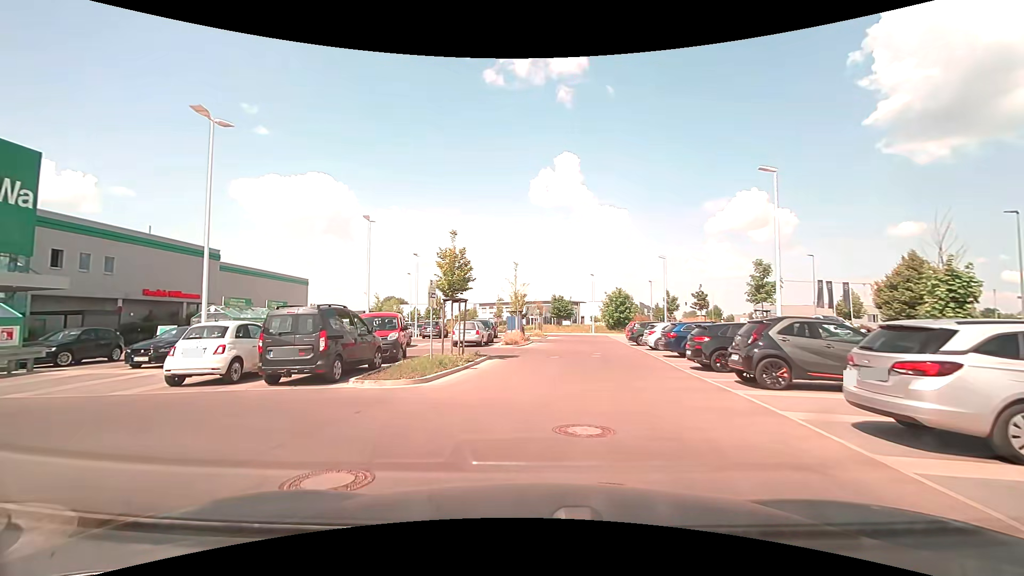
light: Day
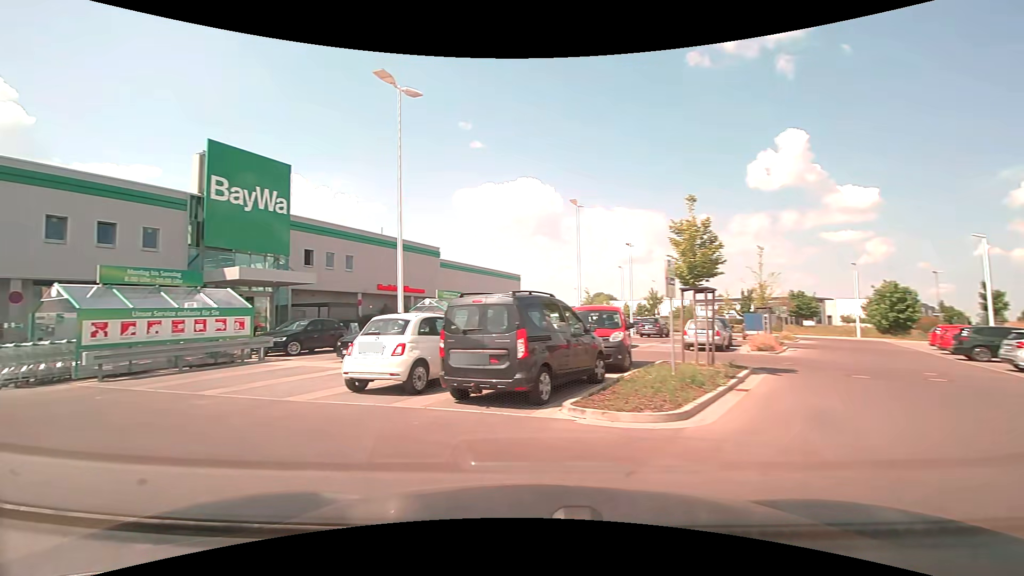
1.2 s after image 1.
(-0.7, +4.4) m; -23°
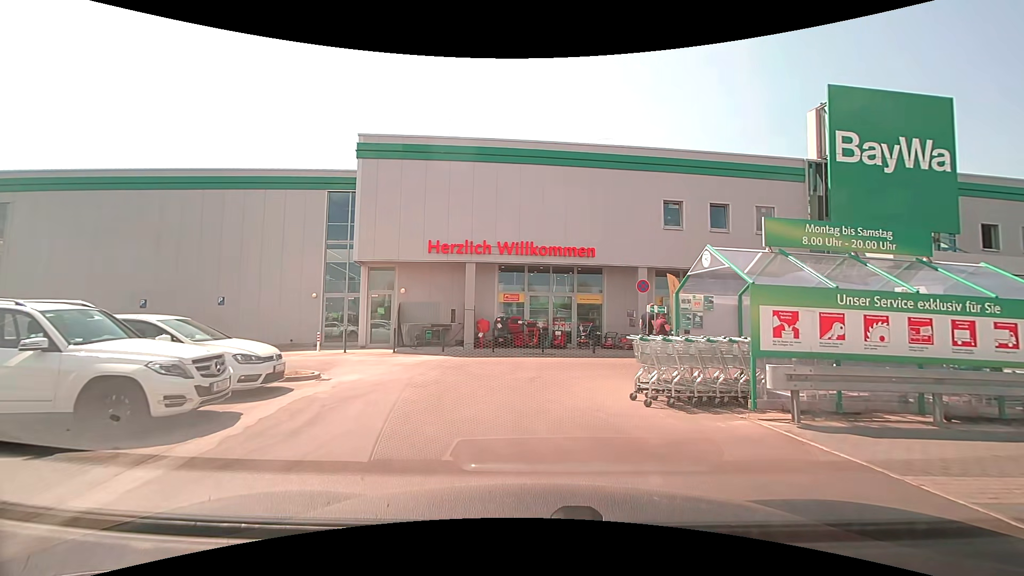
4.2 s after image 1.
(-5.3, +6.8) m; -60°
